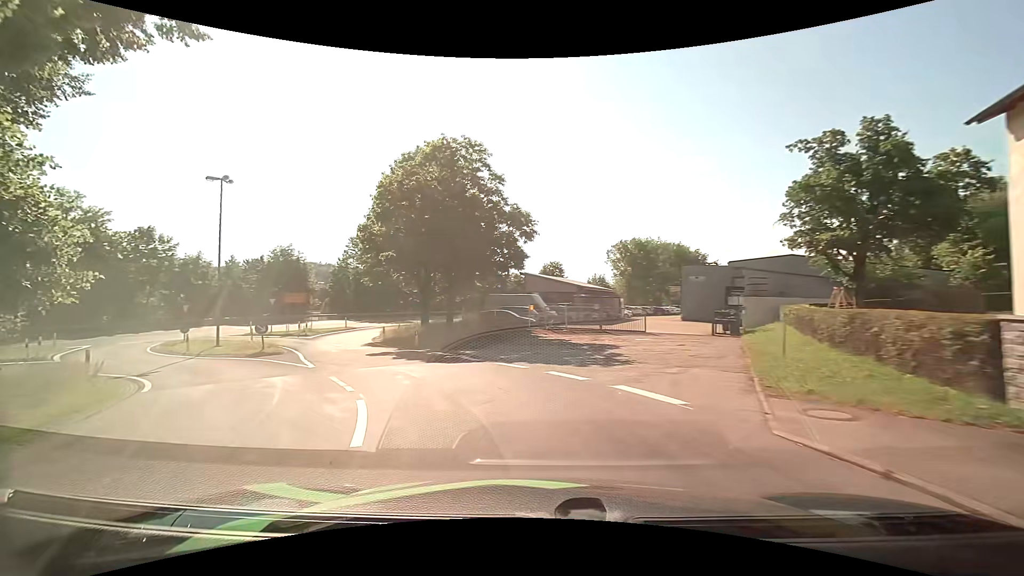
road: unclassified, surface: asphalt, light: Day
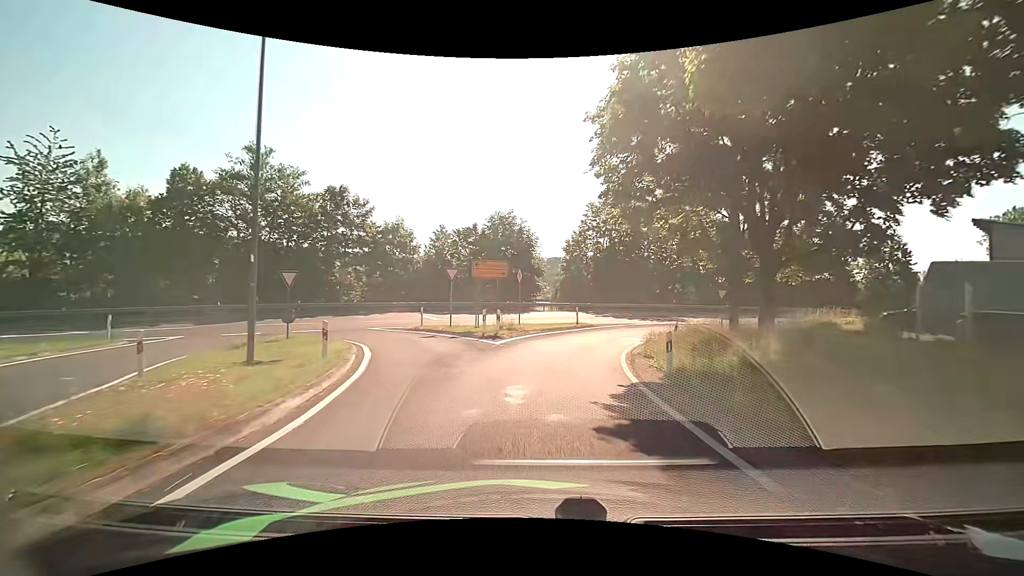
(-7.5, +22.3) m; -28°
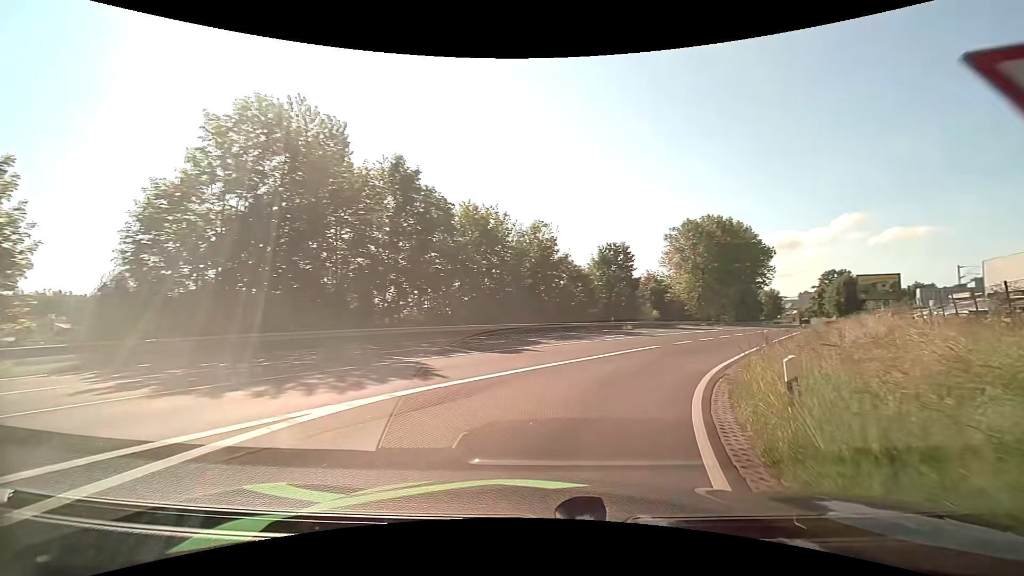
(+5.7, +29.3) m; +31°
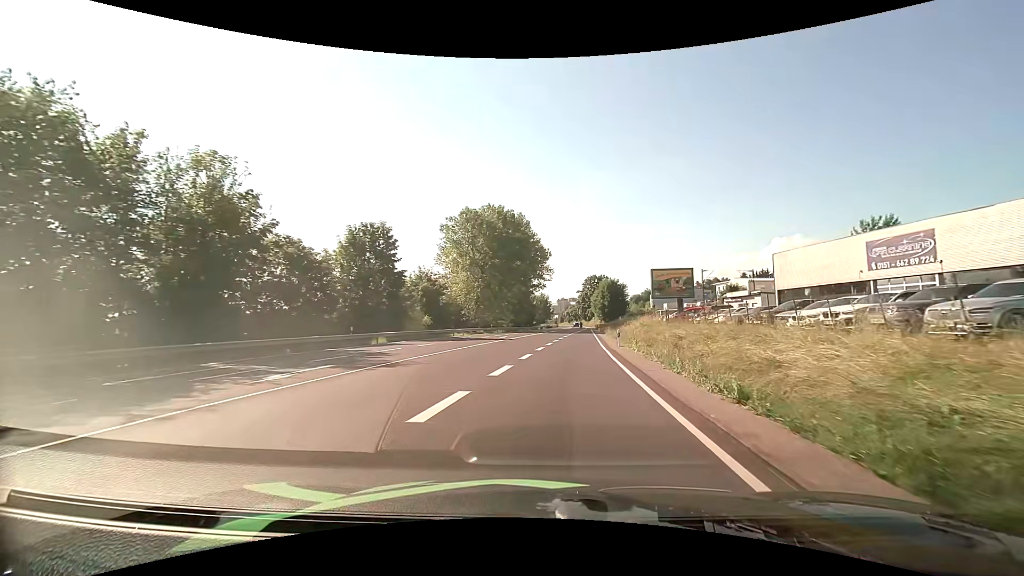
(+5.2, +19.4) m; +26°
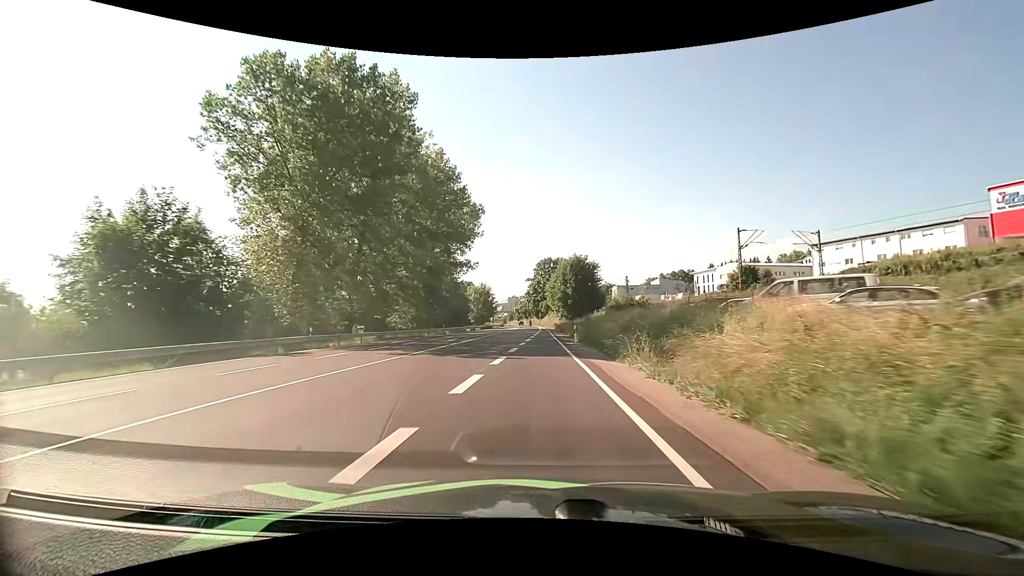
(+3.5, +46.5) m; +5°
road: primary
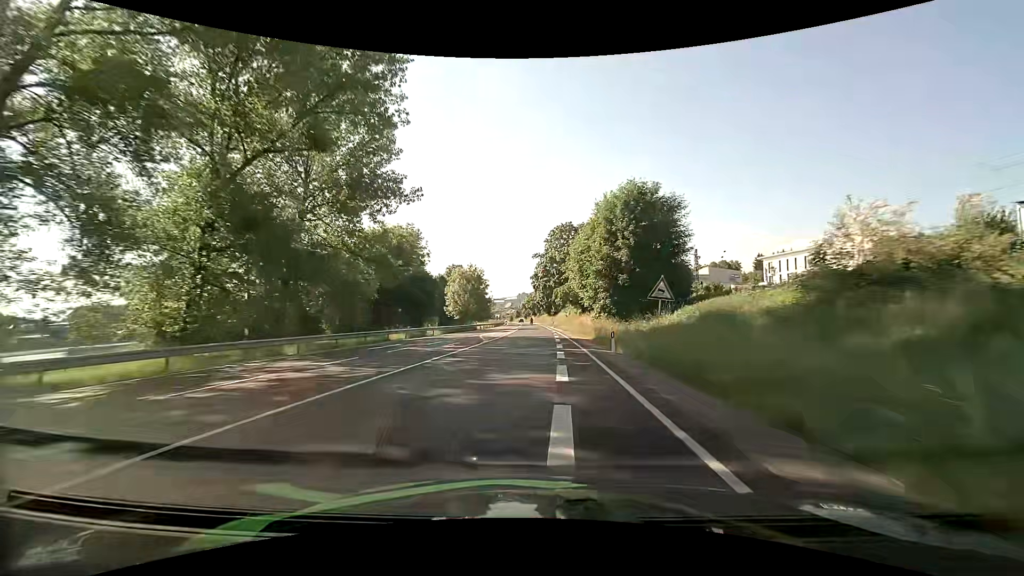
(-0.4, +47.1) m; -1°
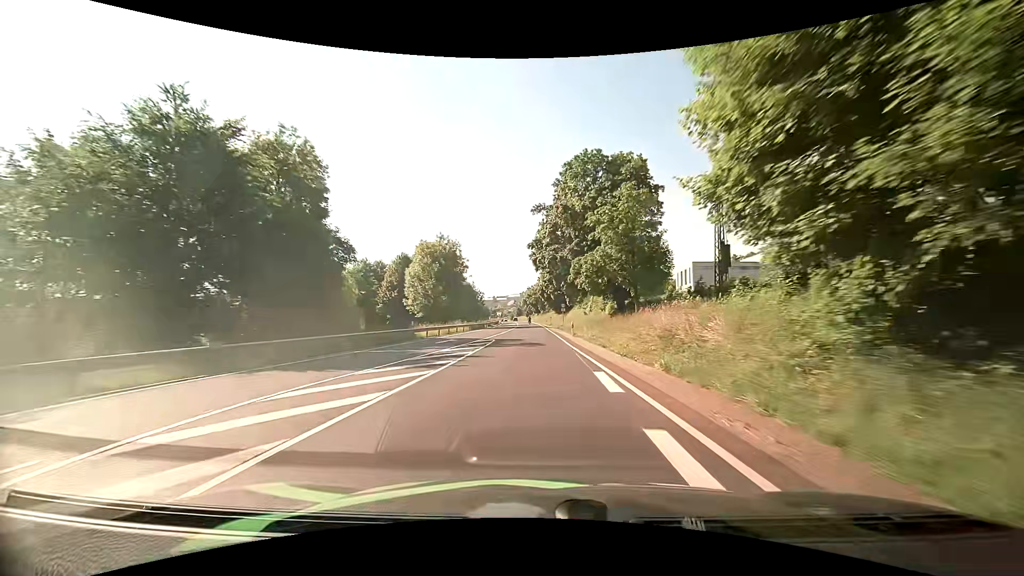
(0.0, +37.8) m; 0°
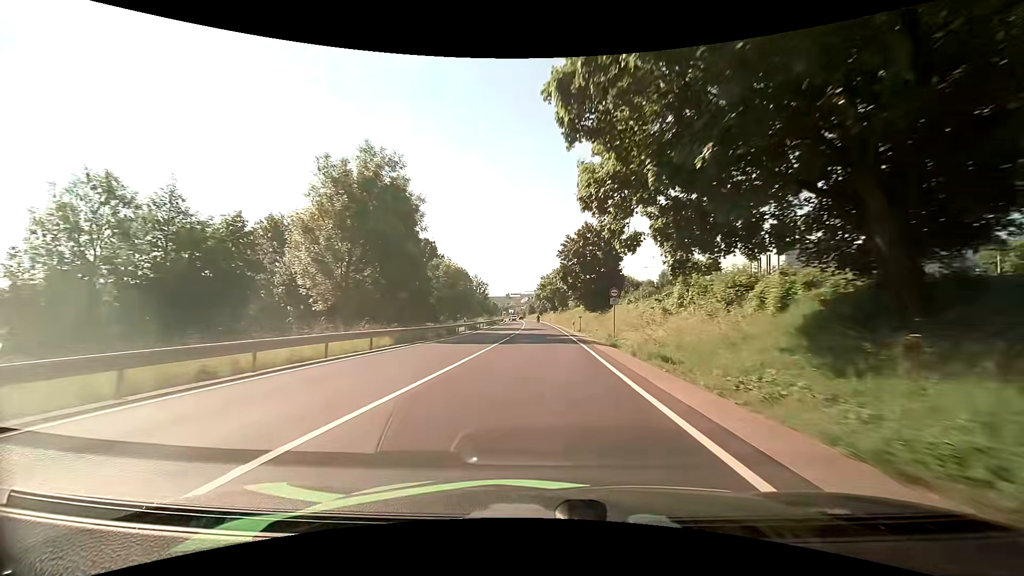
(-0.6, +37.9) m; -2°
(0, +10) (0, +20) (0, +30) (0, +40) (0, +50) (-1, +60) (-1, +70) (-1, +80) (-1, +90) (-2, +100) m
